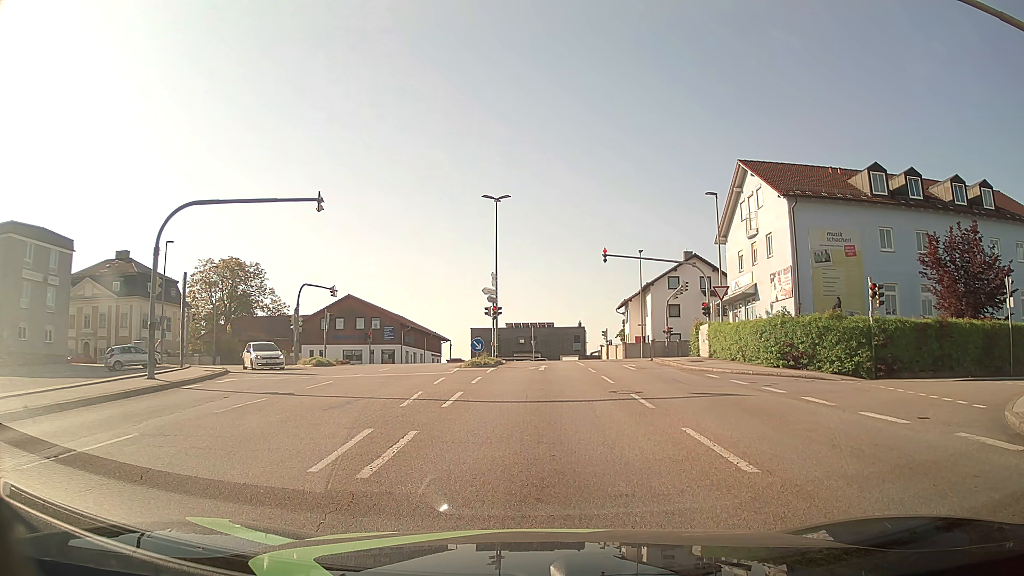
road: tertiary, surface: asphalt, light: Day
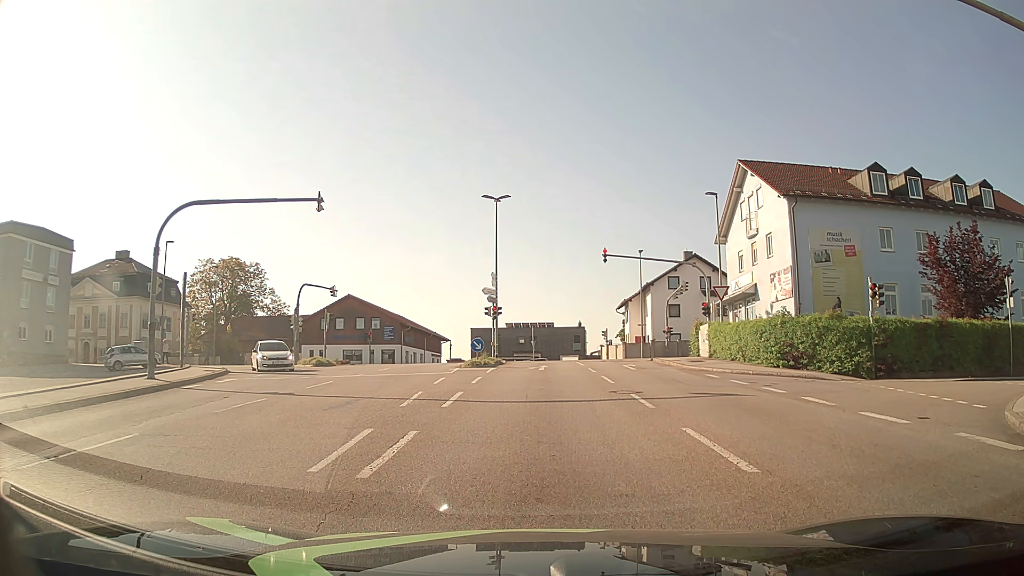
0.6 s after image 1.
(0.0, 0.0) m; 0°
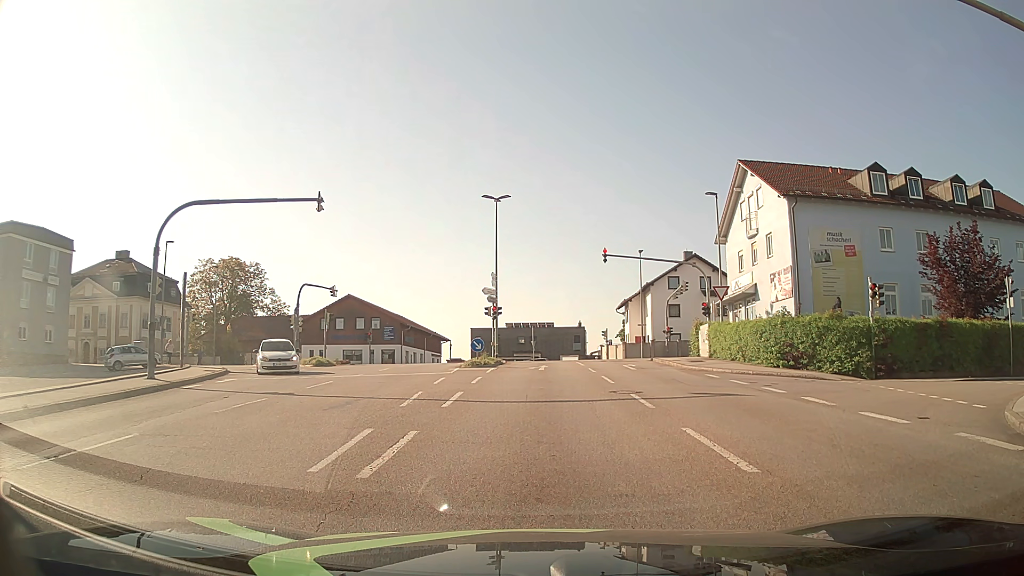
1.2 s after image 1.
(0.0, 0.0) m; 0°
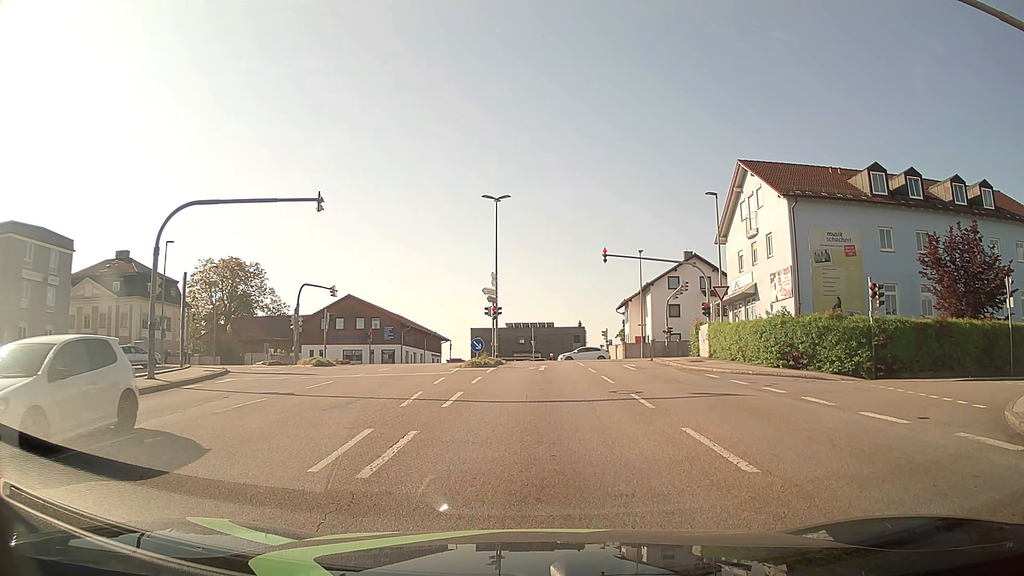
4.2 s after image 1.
(0.0, 0.0) m; 0°
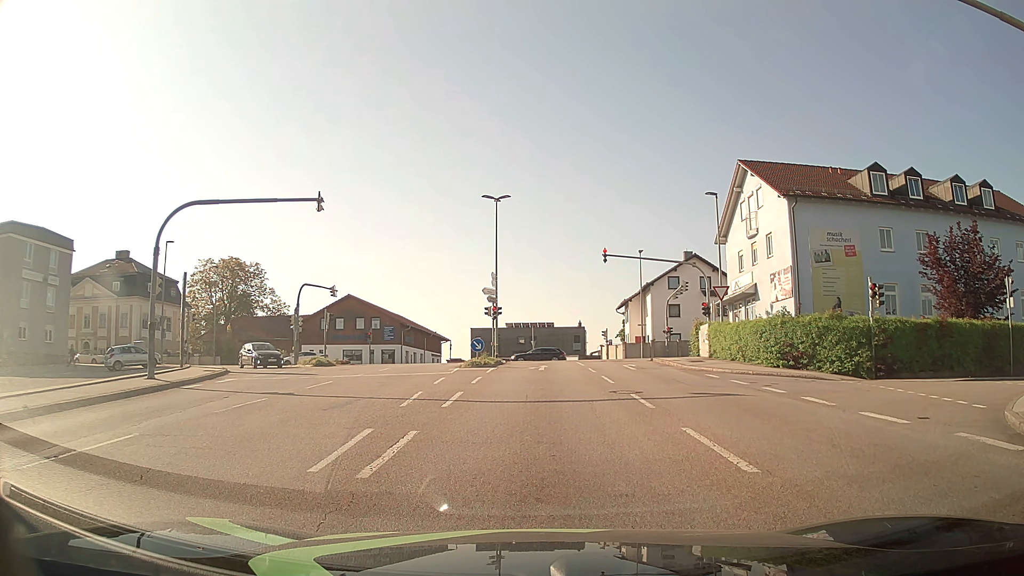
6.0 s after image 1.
(0.0, 0.0) m; 0°
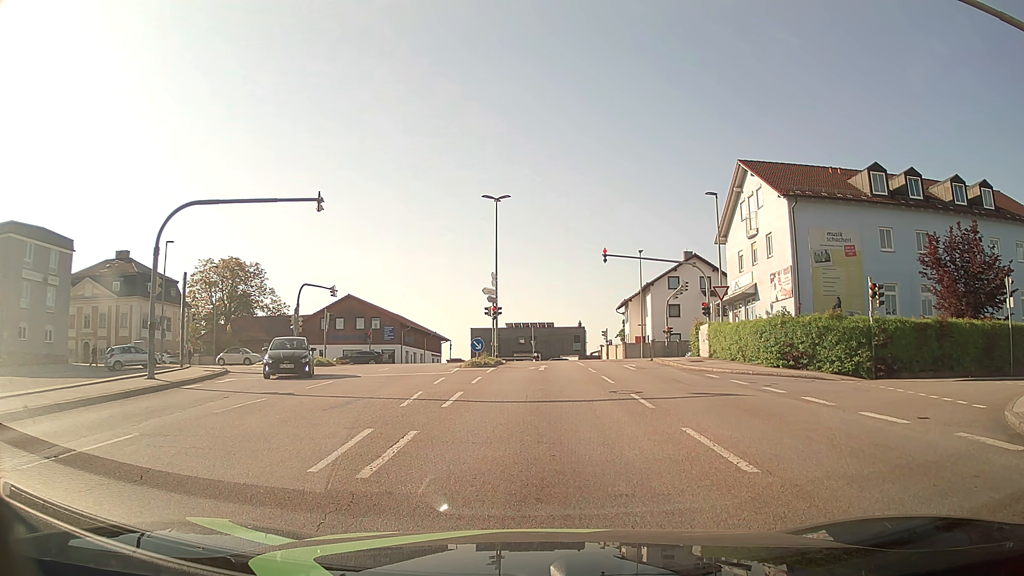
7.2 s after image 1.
(0.0, 0.0) m; 0°
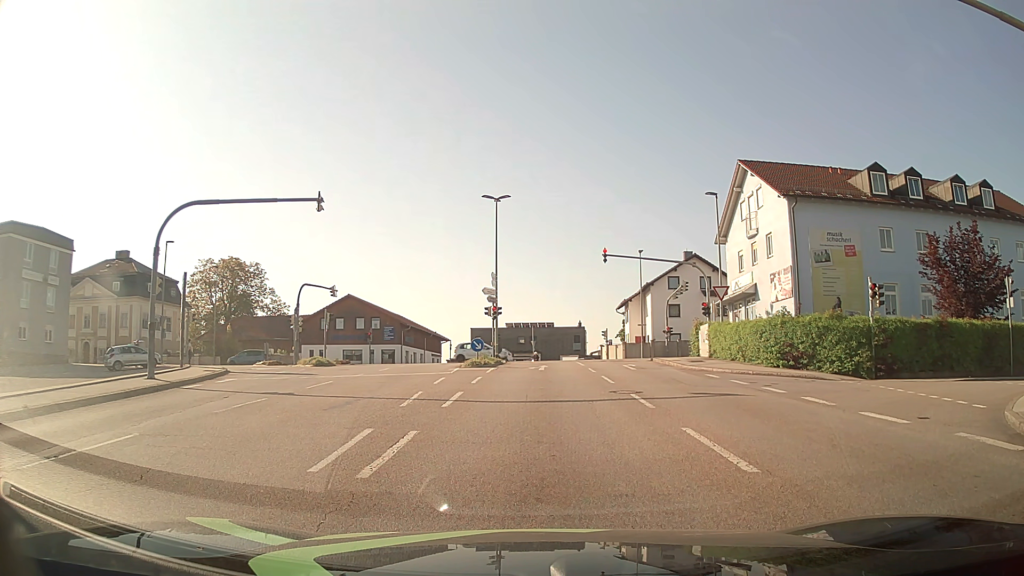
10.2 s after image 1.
(0.0, 0.0) m; 0°
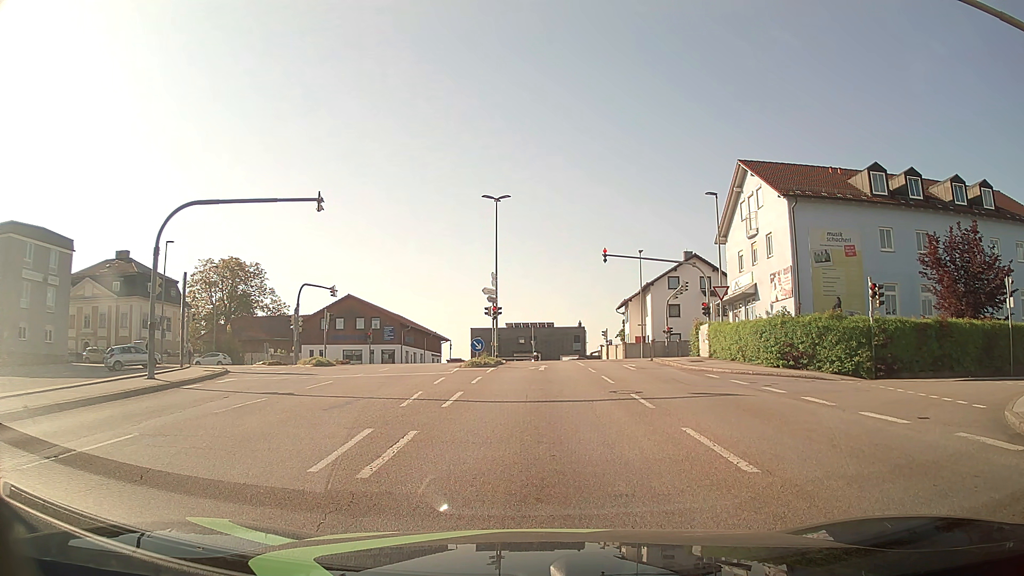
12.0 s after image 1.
(0.0, 0.0) m; 0°
(0, +10) (0, +20) (-1, +30) (-1, +40) (-2, +50) (-7, +58) (-17, +59) (-27, +59) (-37, +59) (-47, +59) m
